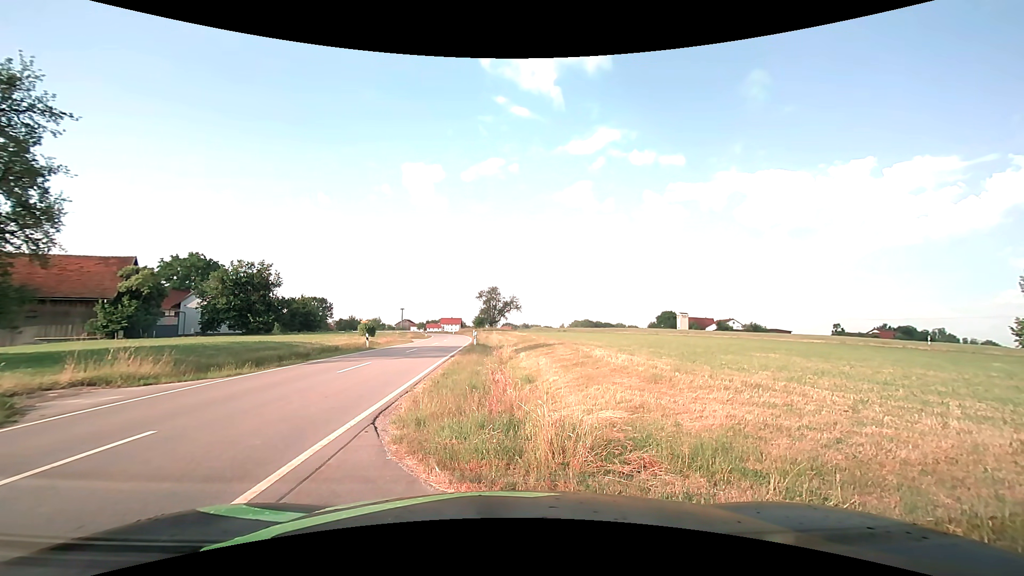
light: Day
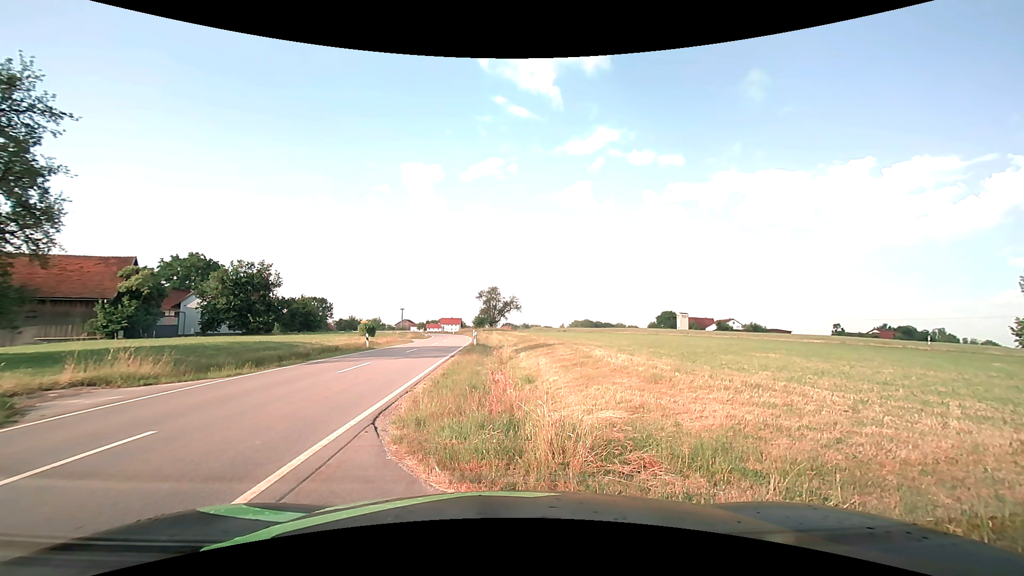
(0.0, 0.0) m; 0°
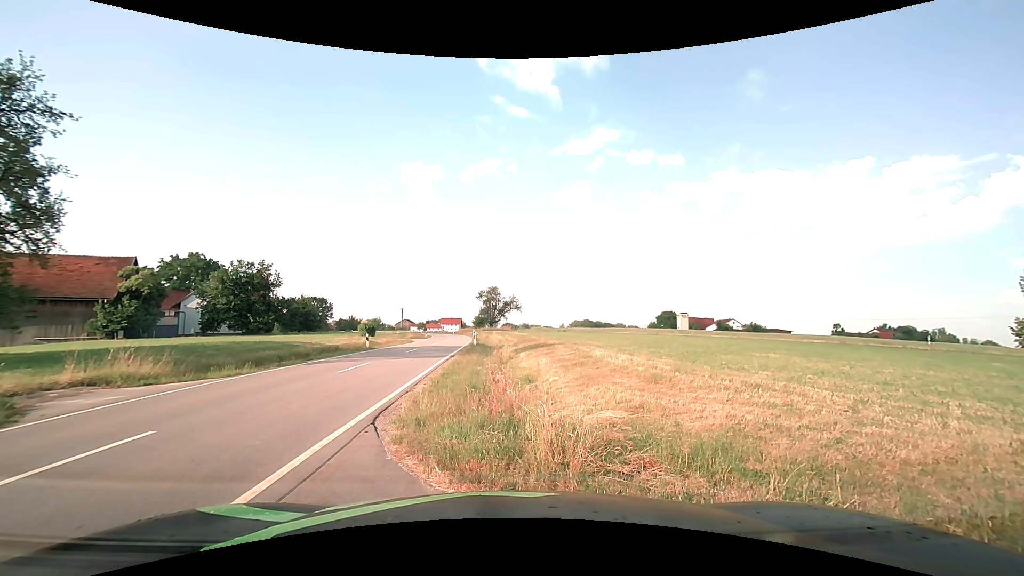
(0.0, 0.0) m; 0°
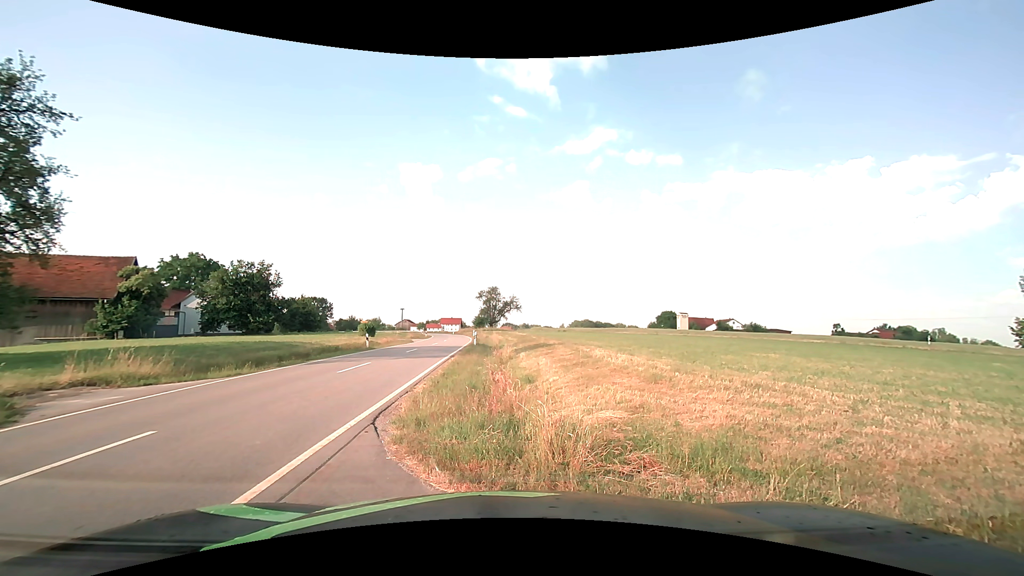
(0.0, 0.0) m; 0°
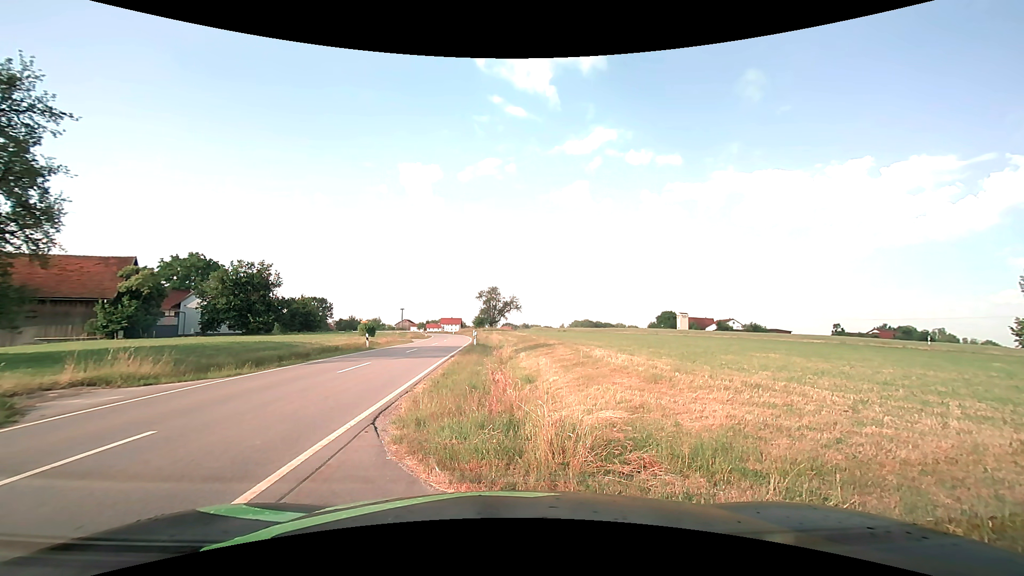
(0.0, 0.0) m; 0°
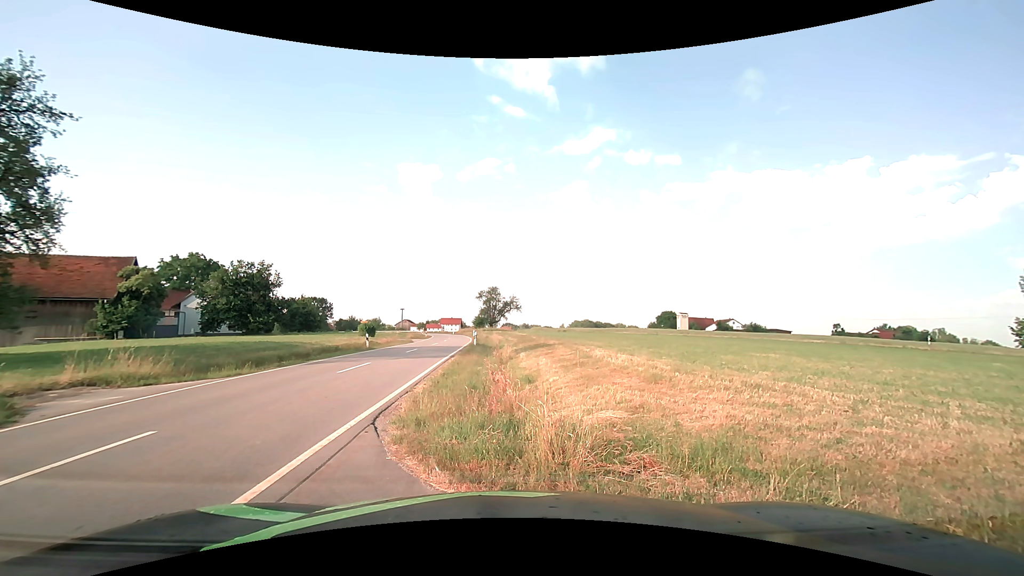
(0.0, +0.1) m; 0°
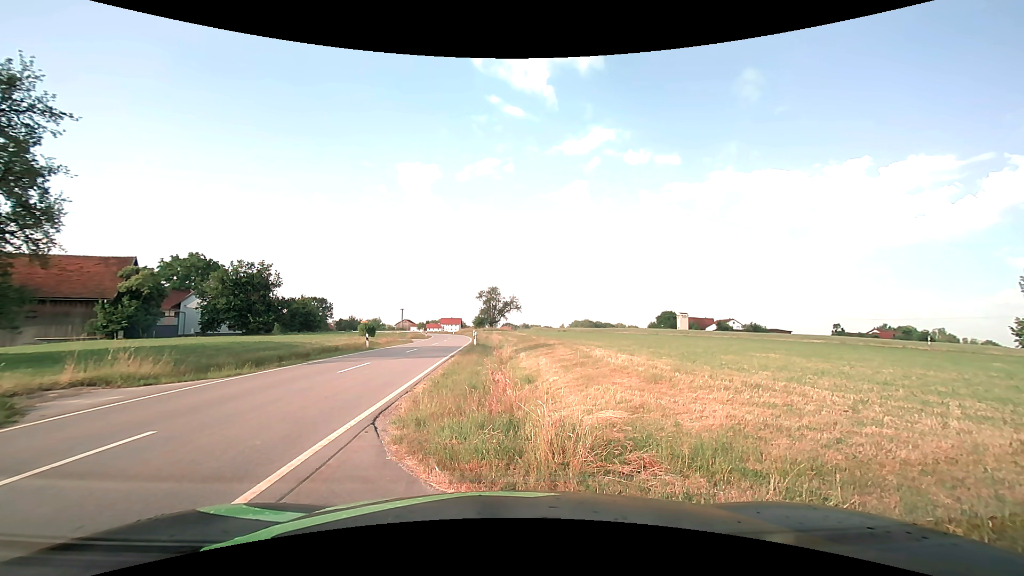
(0.0, 0.0) m; 0°
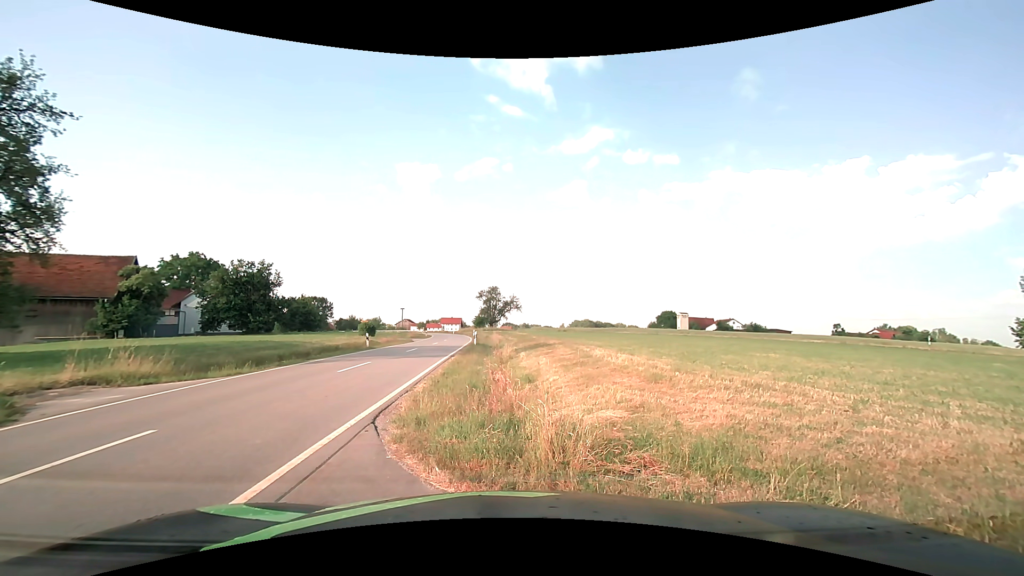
(0.0, 0.0) m; 0°
(-4, +9) (-5, +19) (-6, +29) (-6, +39) (-7, +49) (-8, +59) (-9, +69) (-10, +79) (-12, +89) (-14, +98) m
